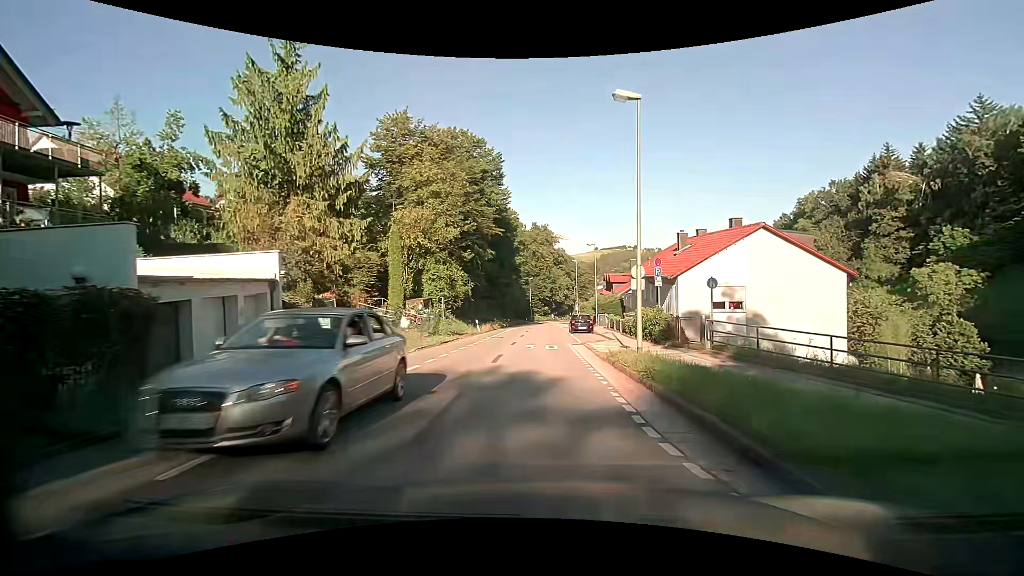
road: tertiary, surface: asphalt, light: Day
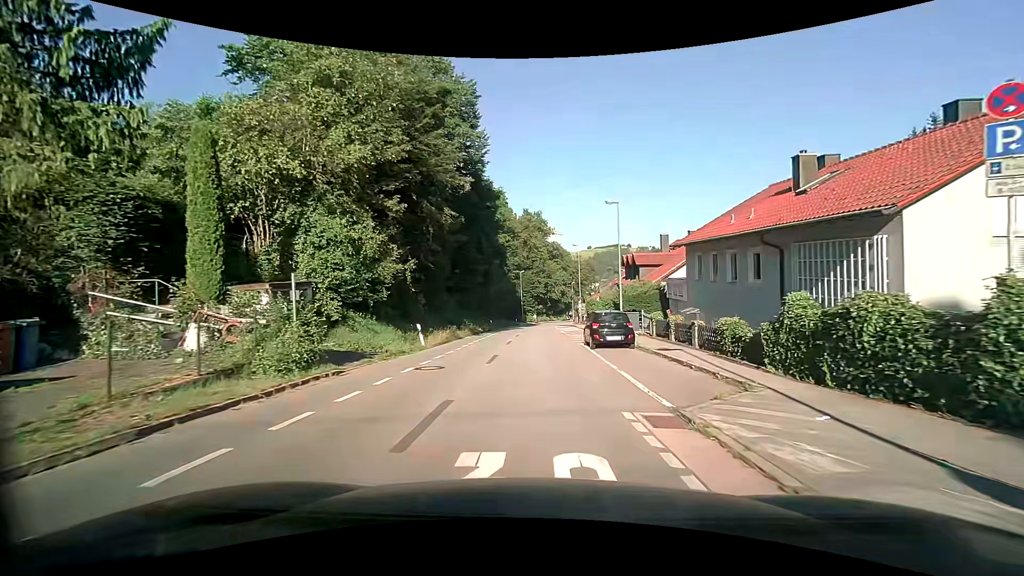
(+0.1, +18.0) m; +1°
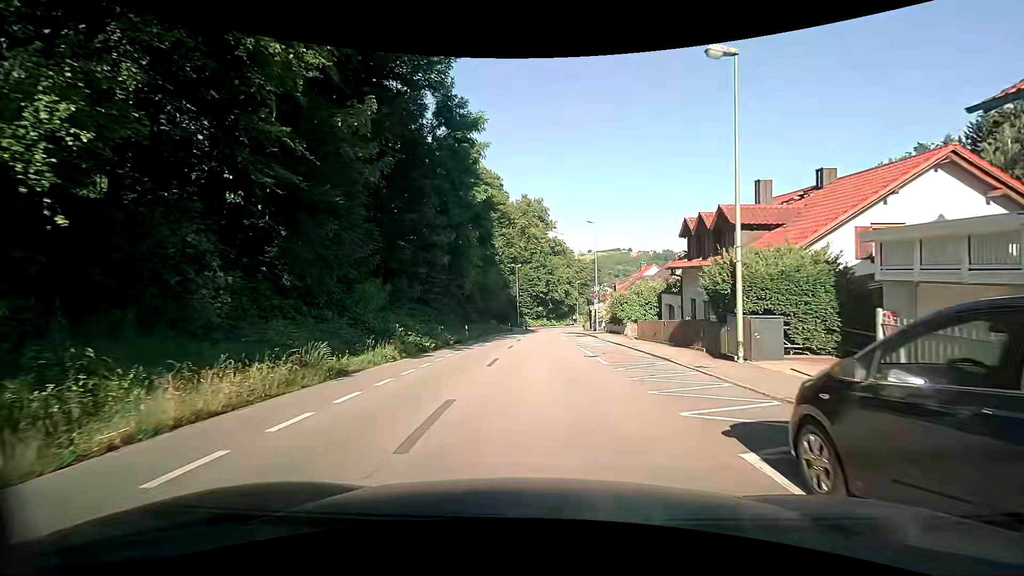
(0.0, +18.0) m; 0°
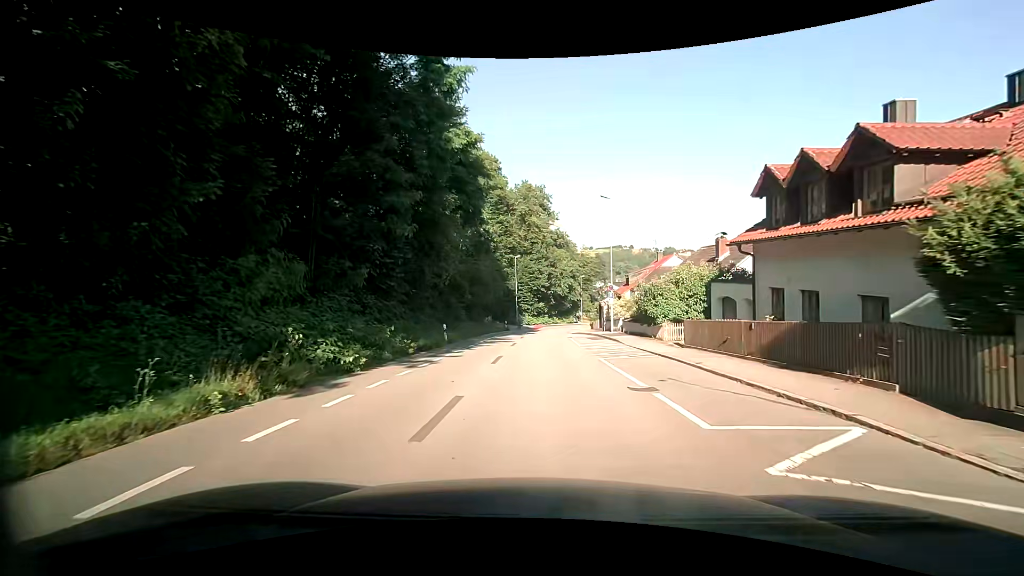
(0.0, +8.5) m; 0°
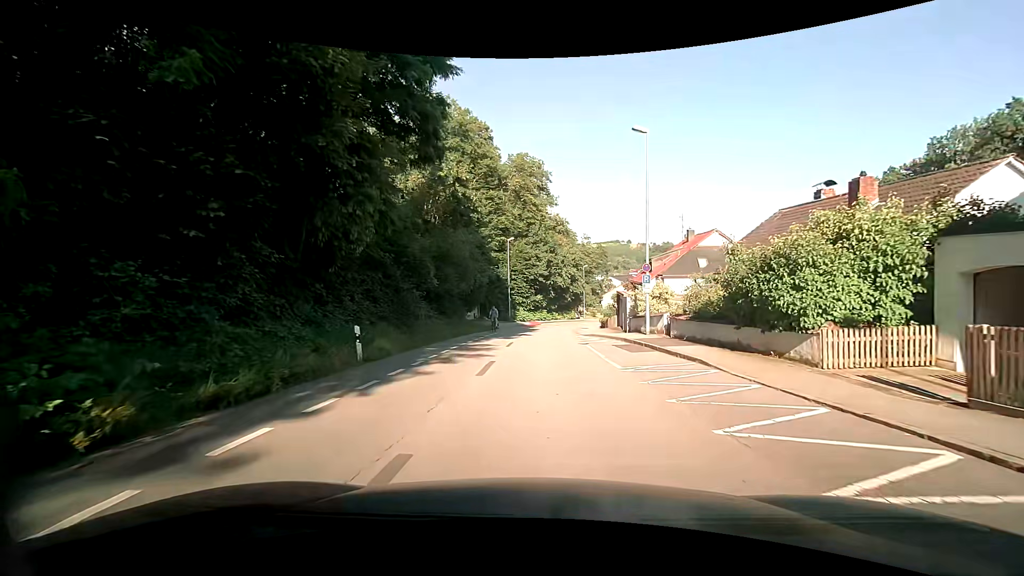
(+0.1, +12.7) m; +1°
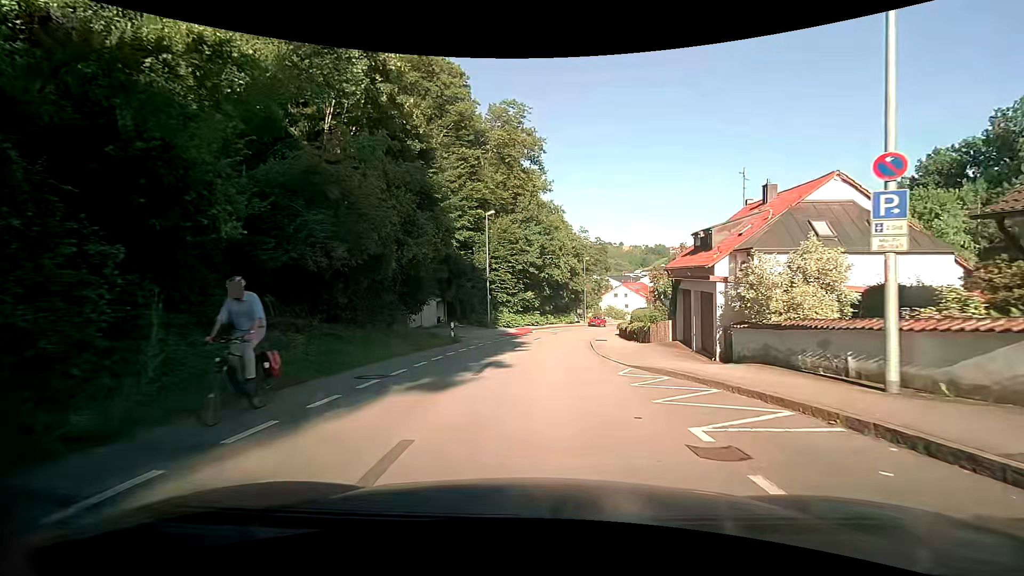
(+0.2, +17.4) m; +1°
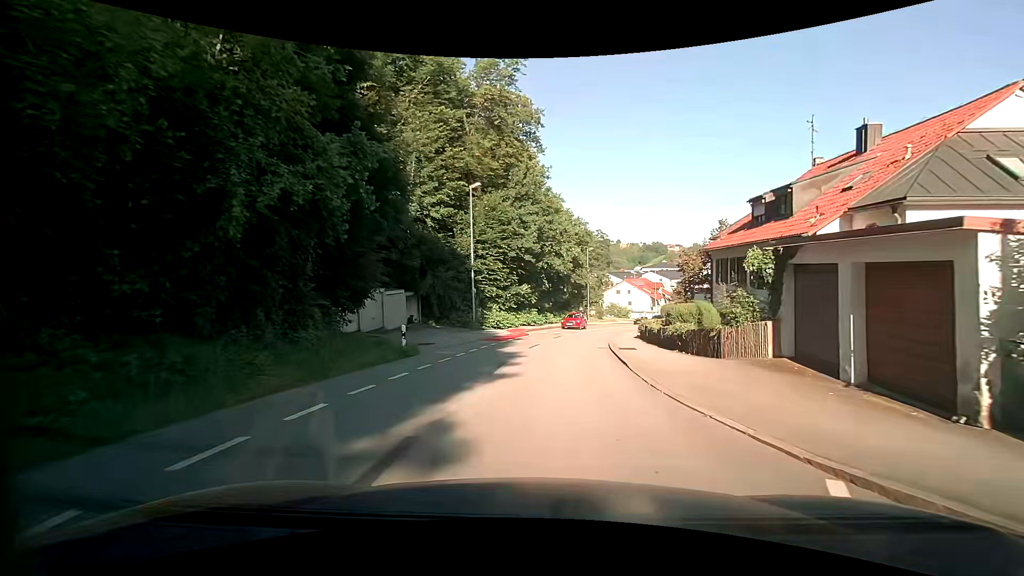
(+0.1, +8.9) m; +1°
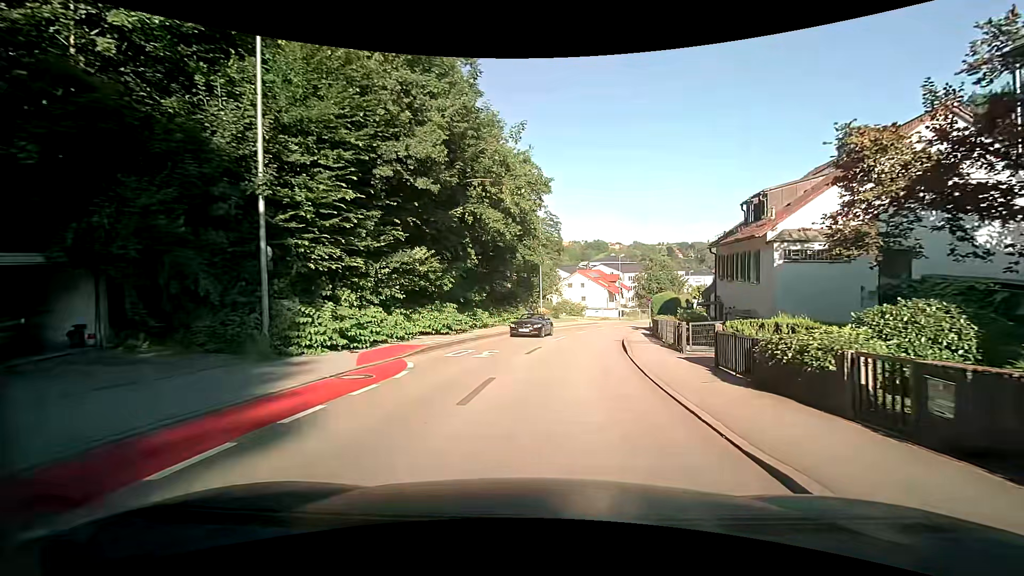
(+1.0, +21.8) m; +5°
(0, +10) (+2, +20) (+3, +30) (+6, +39) (+9, +49) (+12, +58) (+16, +67) (+21, +76) (+26, +85) (+32, +93) m
